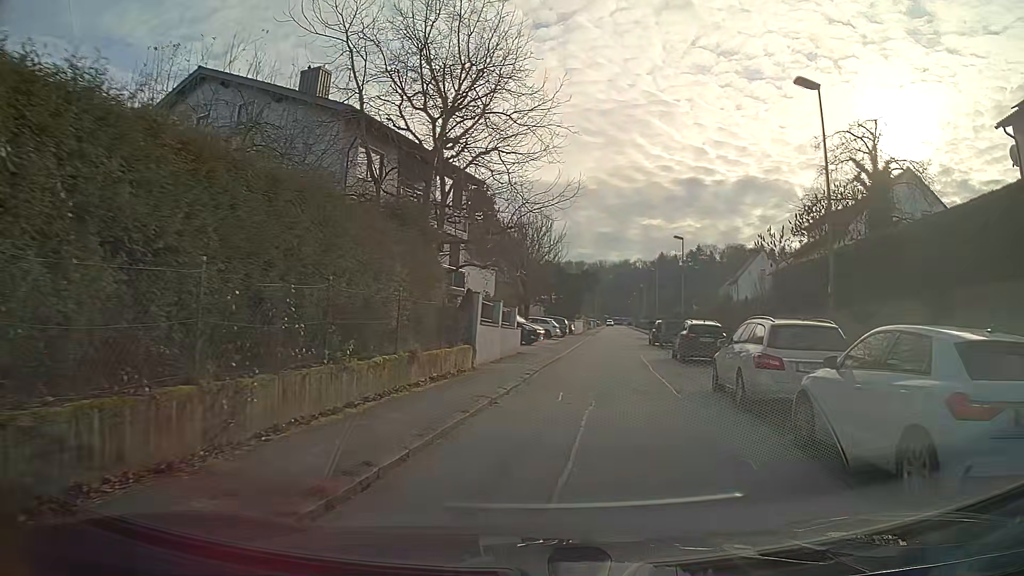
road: residential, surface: asphalt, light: Day
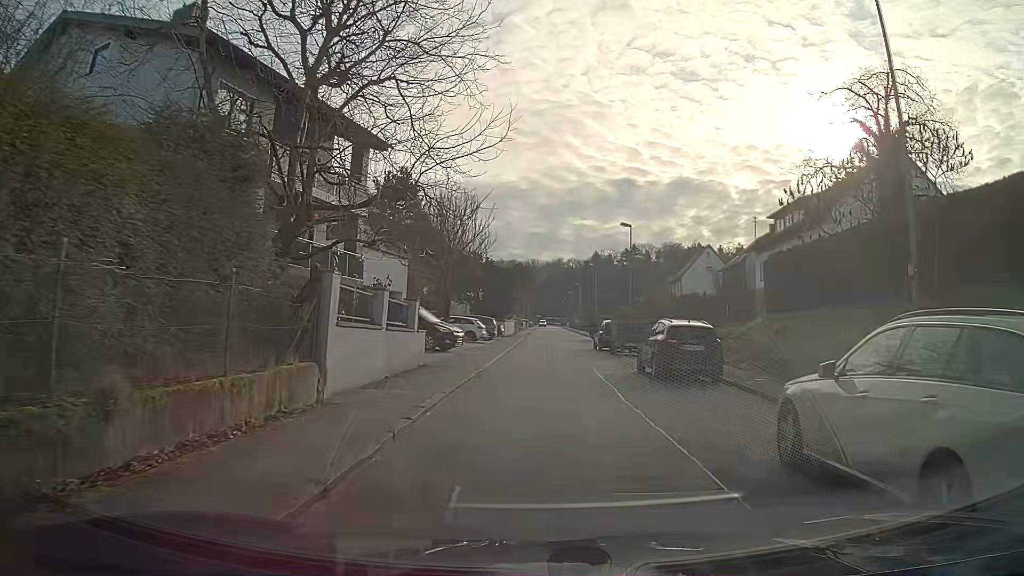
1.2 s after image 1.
(+0.3, +7.5) m; +4°
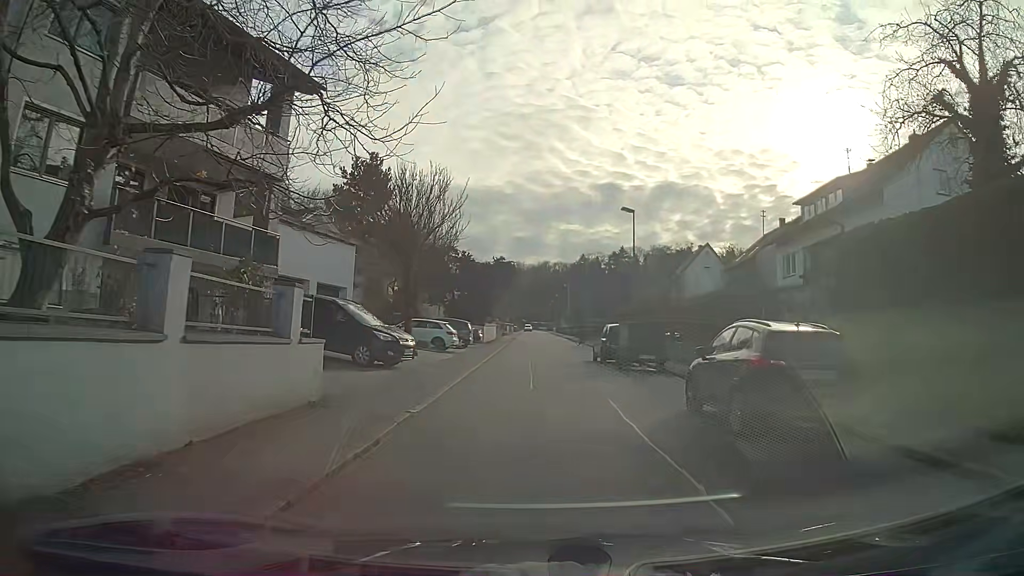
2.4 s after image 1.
(+0.1, +7.9) m; +1°
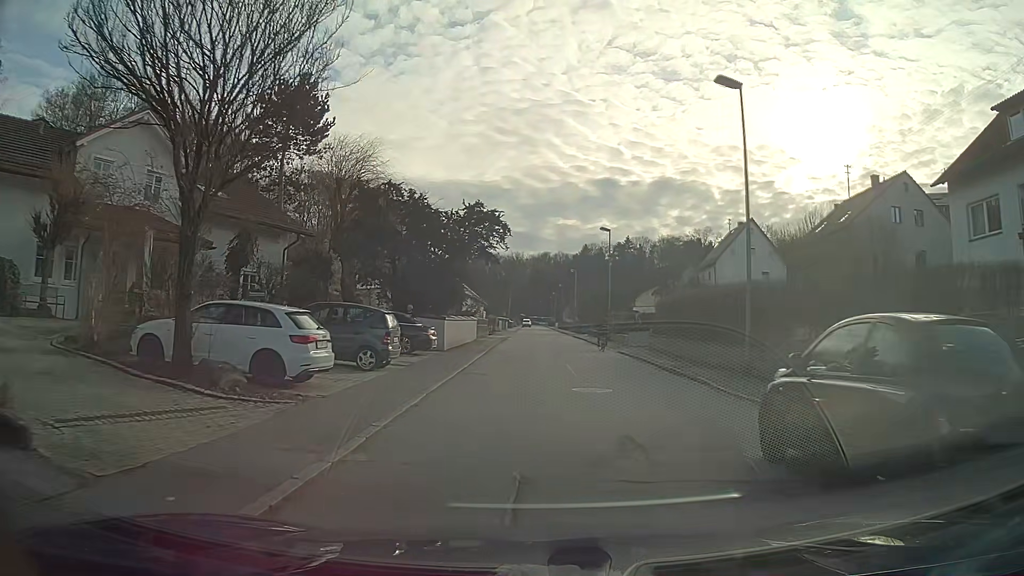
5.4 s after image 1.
(0.0, +21.0) m; 0°
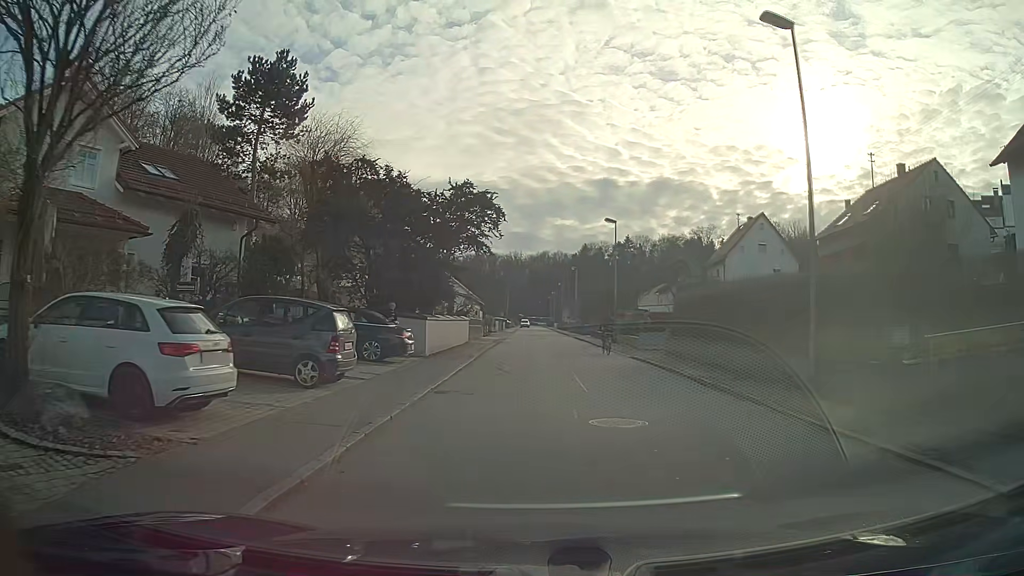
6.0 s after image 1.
(0.0, +4.4) m; 0°
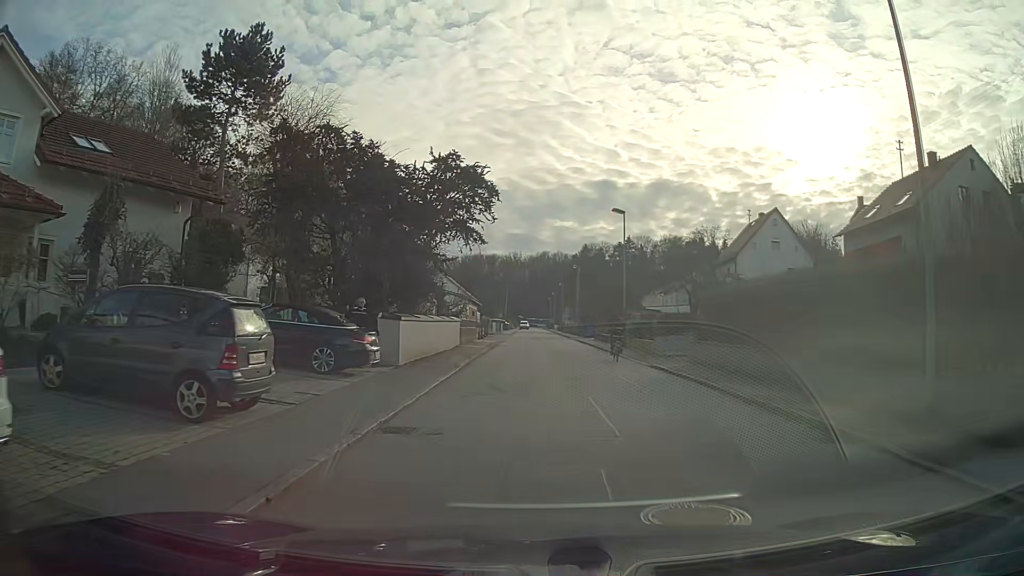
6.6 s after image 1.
(0.0, +4.4) m; 0°
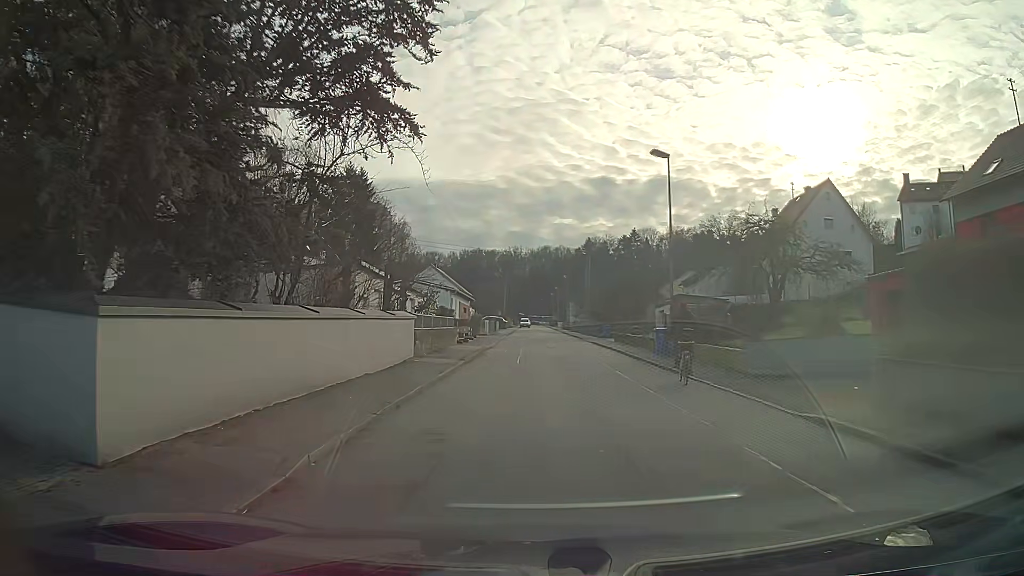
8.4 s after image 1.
(0.0, +13.5) m; 0°
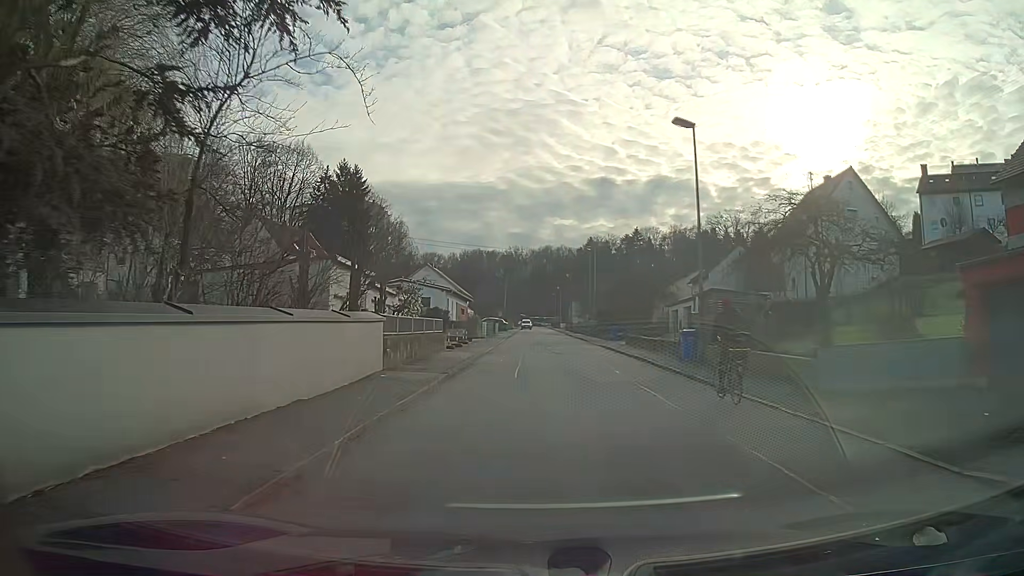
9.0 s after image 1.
(0.0, +4.5) m; 0°
